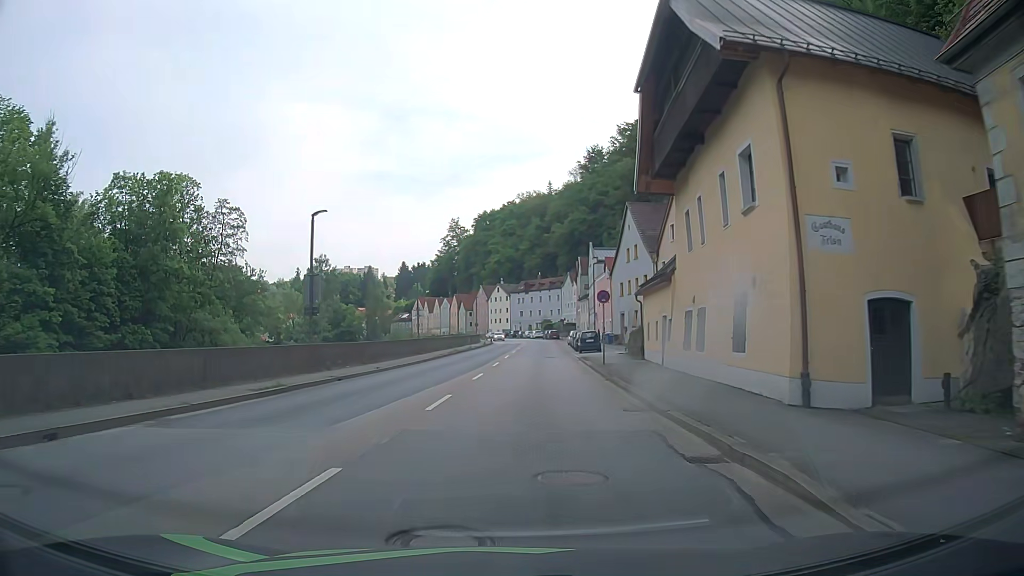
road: primary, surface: asphalt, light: Day
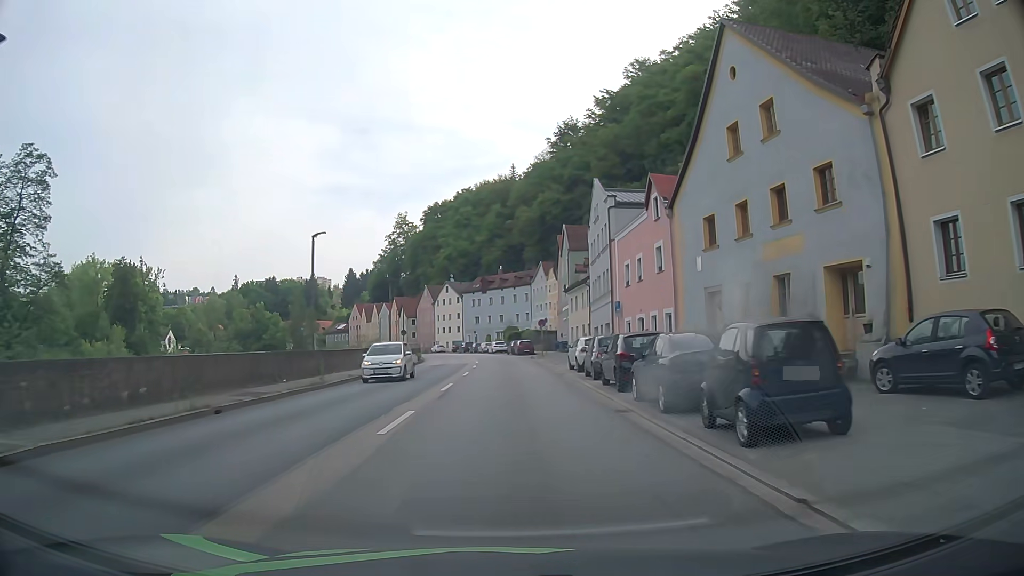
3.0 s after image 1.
(+1.9, +39.1) m; +4°
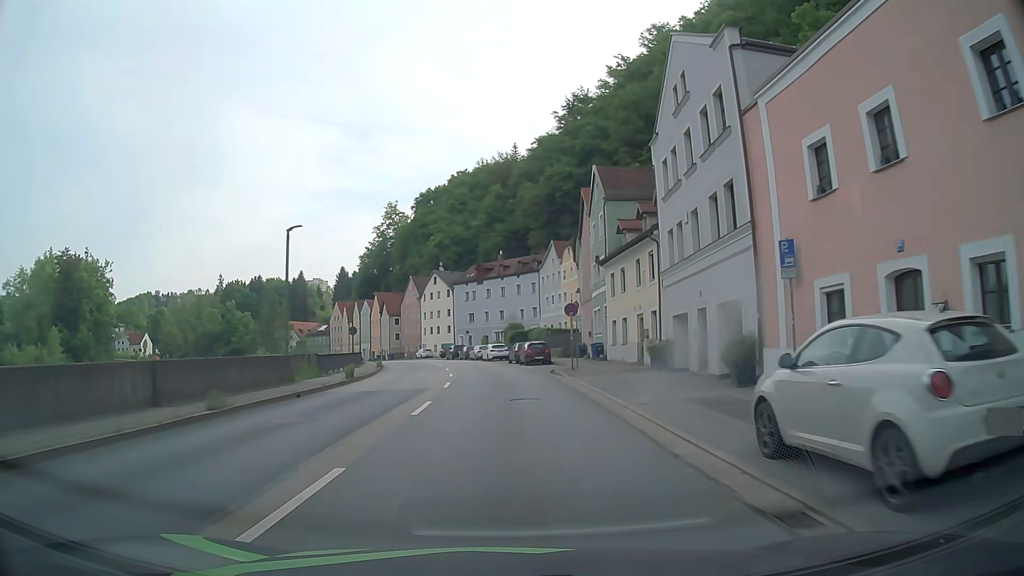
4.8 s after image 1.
(0.0, +23.7) m; 0°
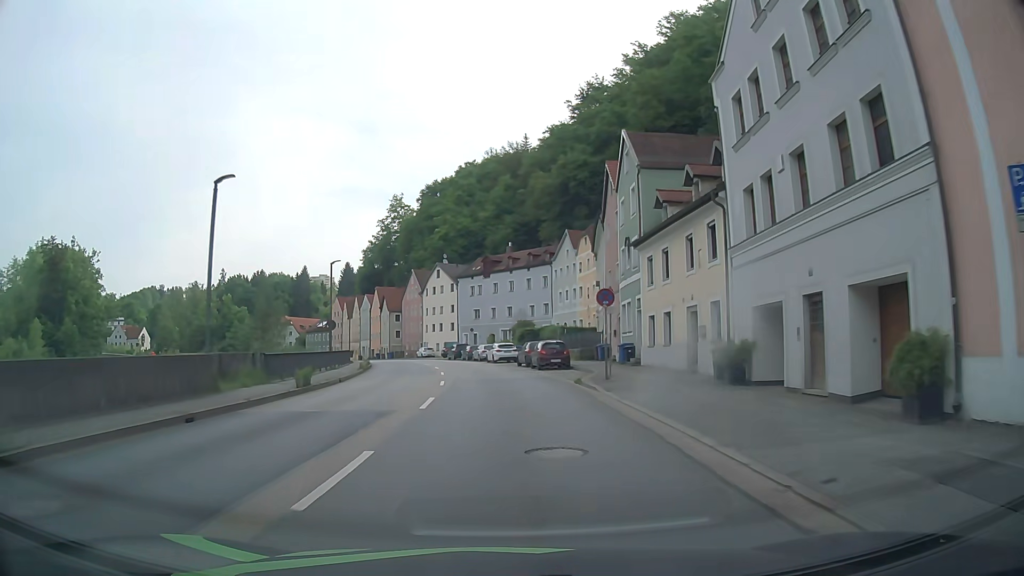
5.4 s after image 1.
(-0.1, +7.9) m; -1°
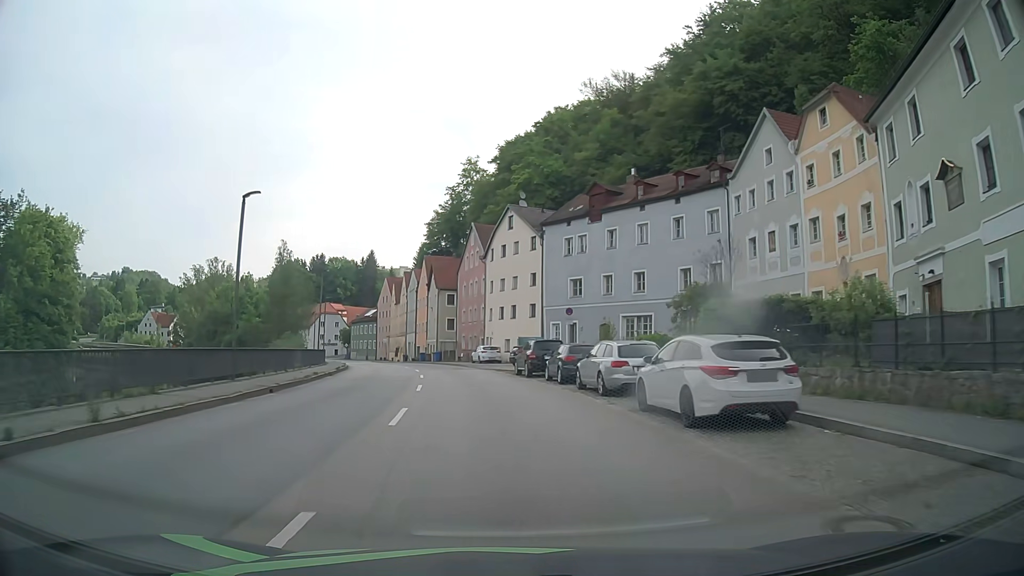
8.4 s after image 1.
(-2.2, +39.3) m; -7°
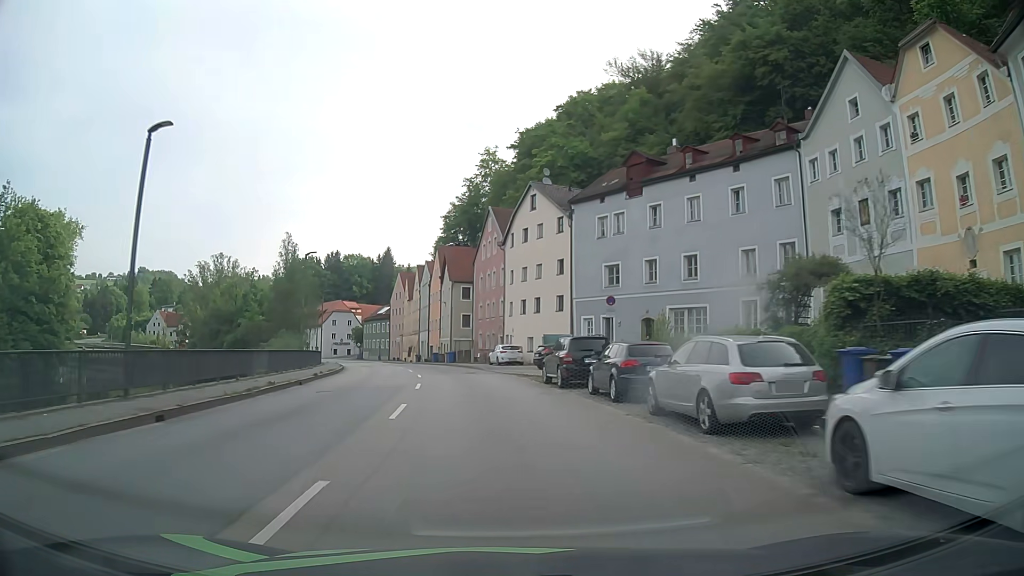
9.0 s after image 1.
(-0.1, +7.9) m; -2°
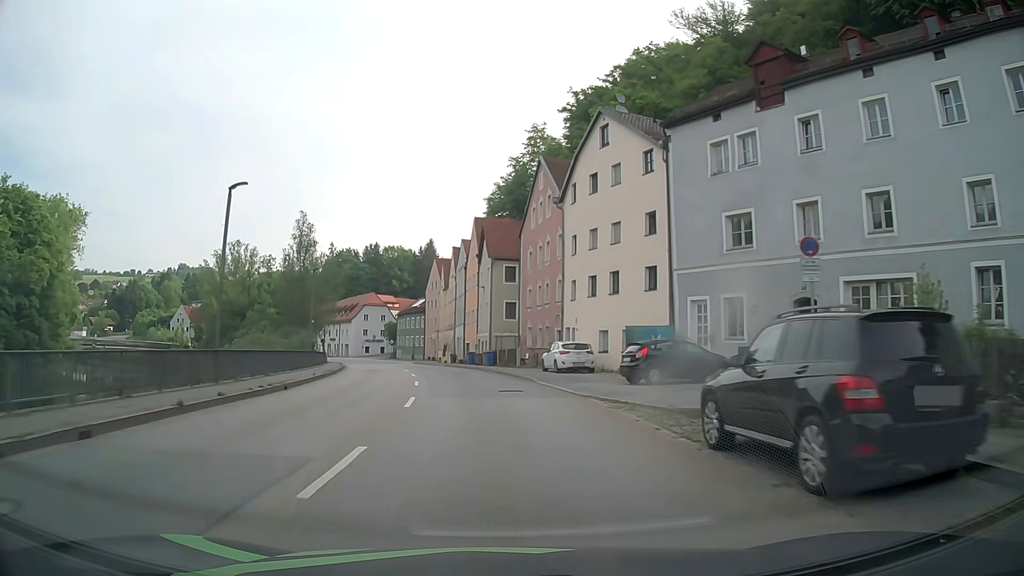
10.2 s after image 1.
(-0.5, +15.7) m; -4°
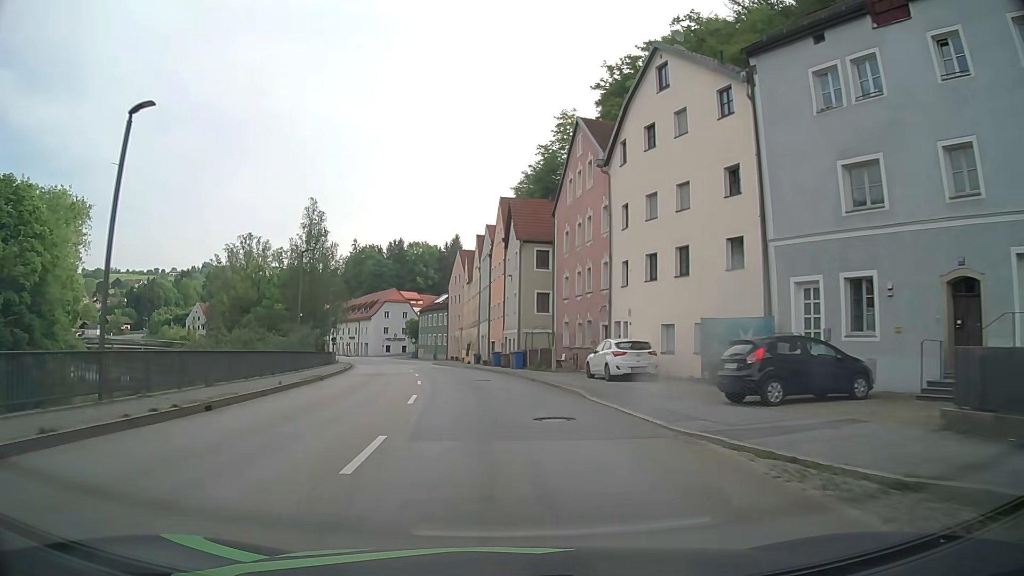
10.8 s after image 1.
(-0.2, +7.9) m; -2°
